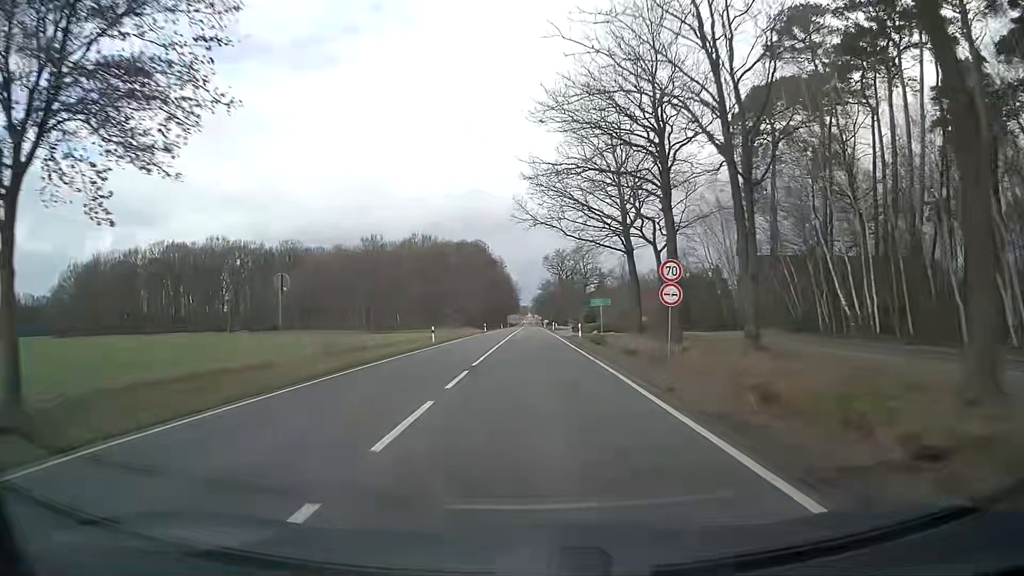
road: secondary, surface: asphalt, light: Day
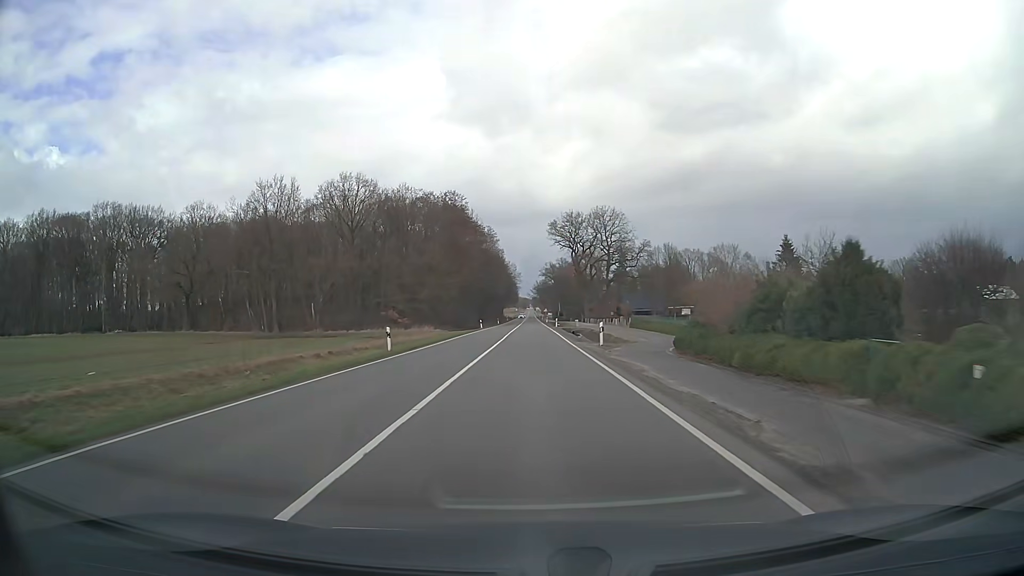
(0.0, +62.5) m; 0°
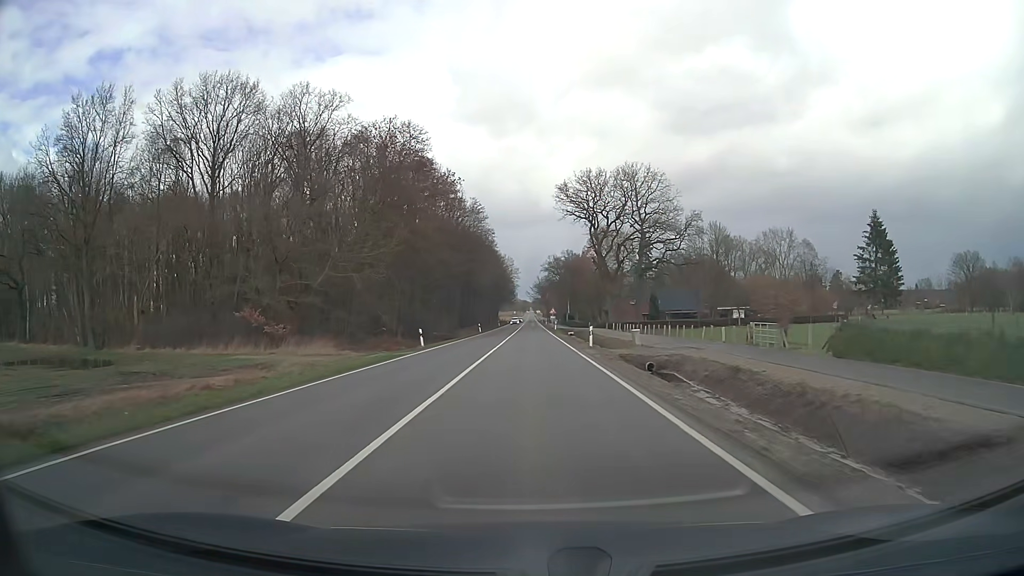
(0.0, +46.0) m; 0°
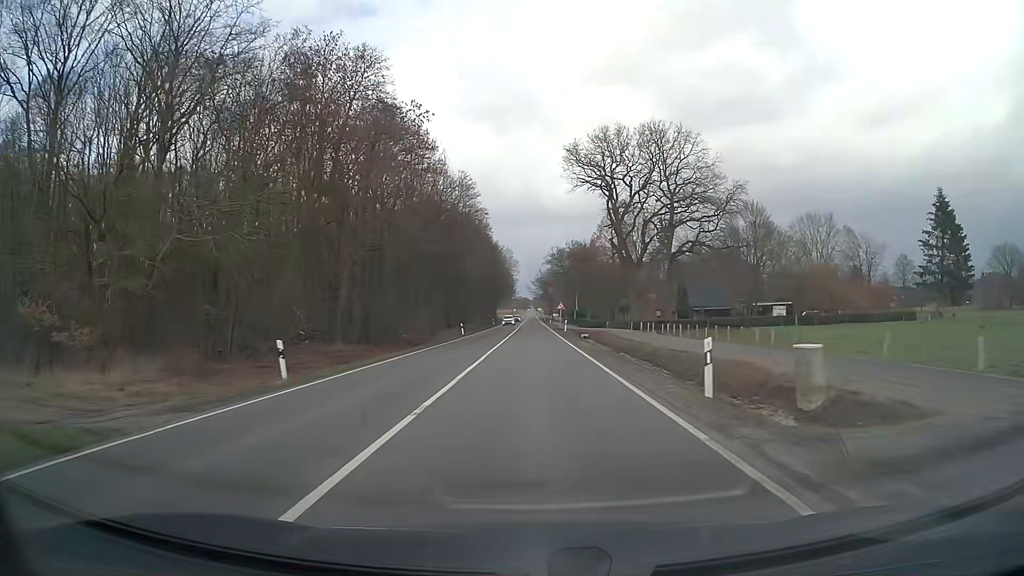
(0.0, +22.3) m; 0°
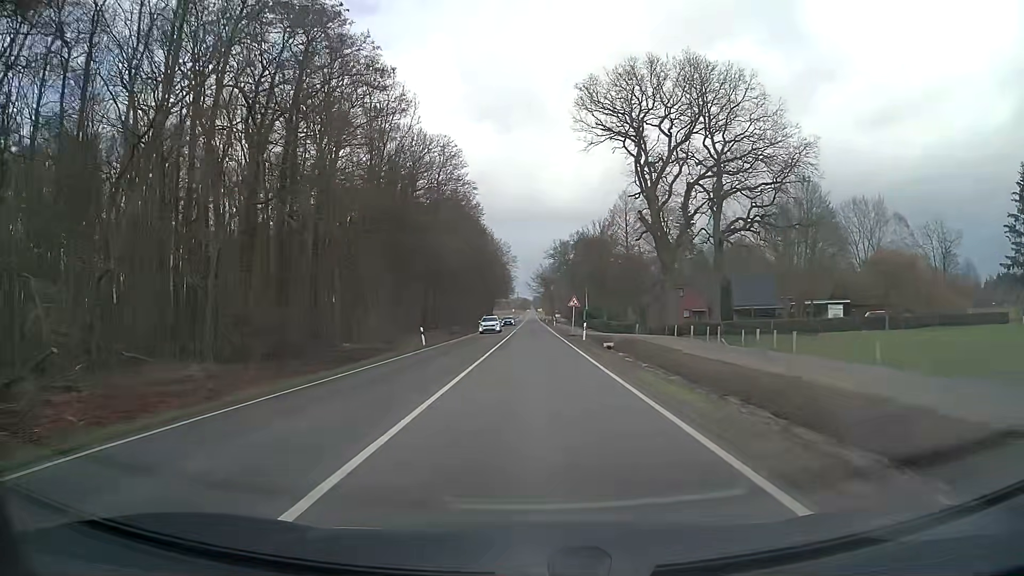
(0.0, +22.1) m; 0°
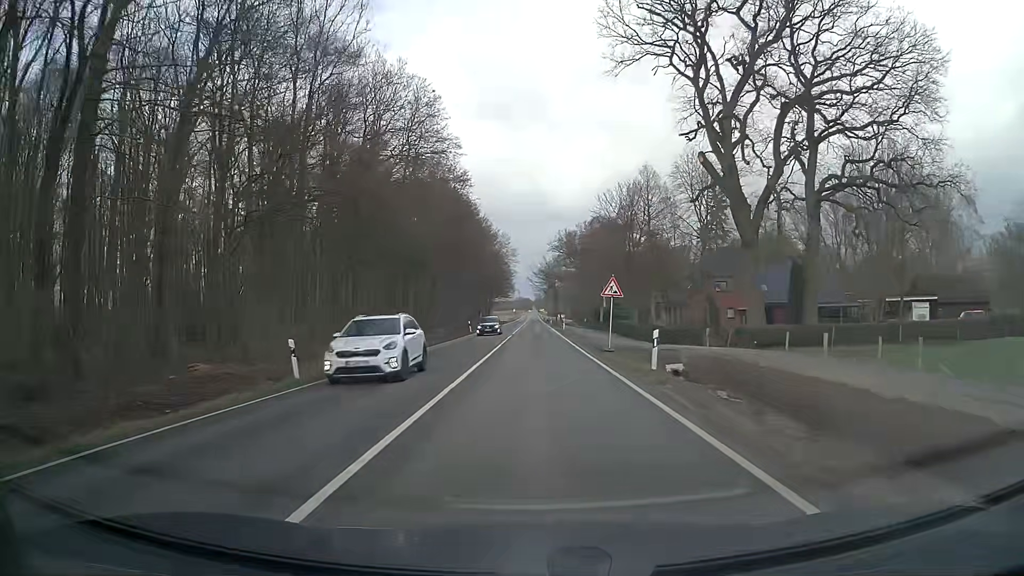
(-0.1, +21.9) m; 0°
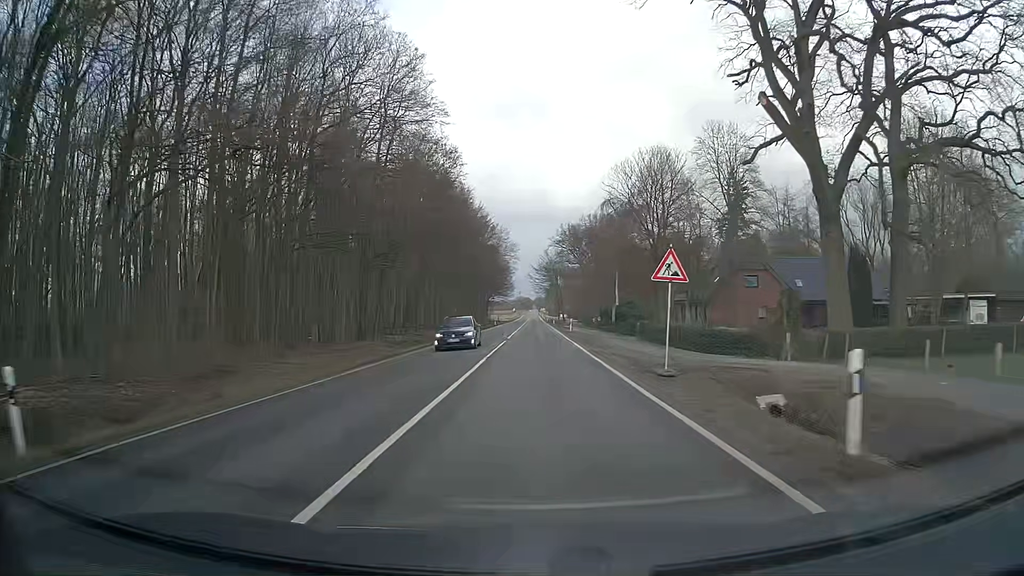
(0.0, +10.9) m; 0°
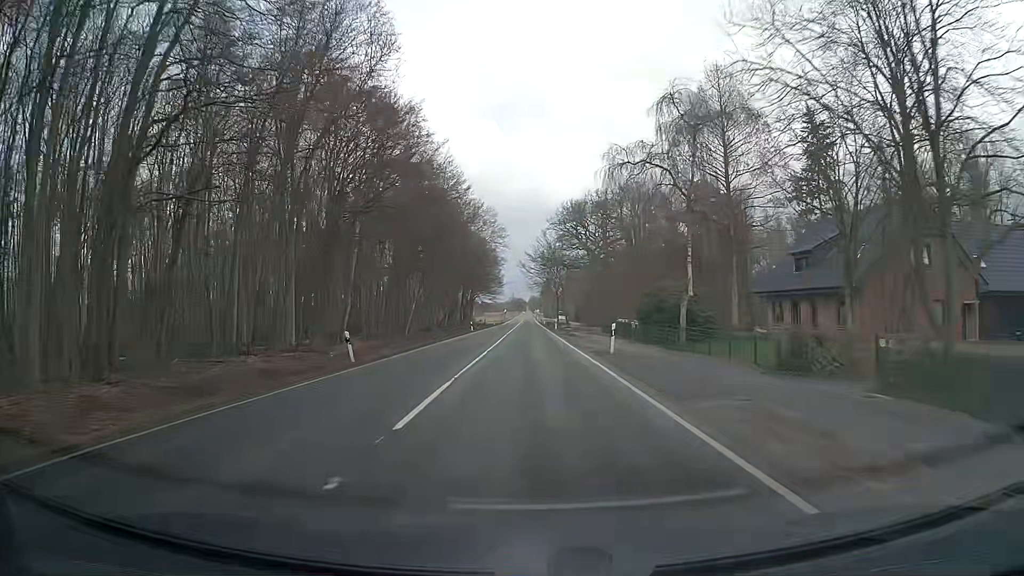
(+0.1, +32.6) m; 0°
(0, +10) (0, +20) (0, +30) (0, +40) (0, +50) (0, +60) (0, +70) (0, +80) (0, +90) (0, +100) m
